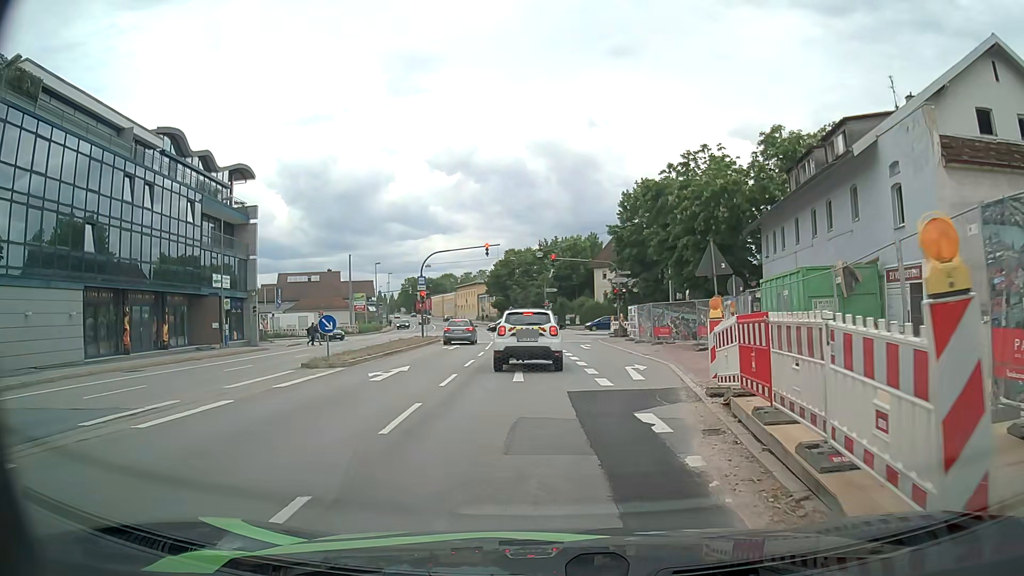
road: primary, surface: asphalt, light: Day
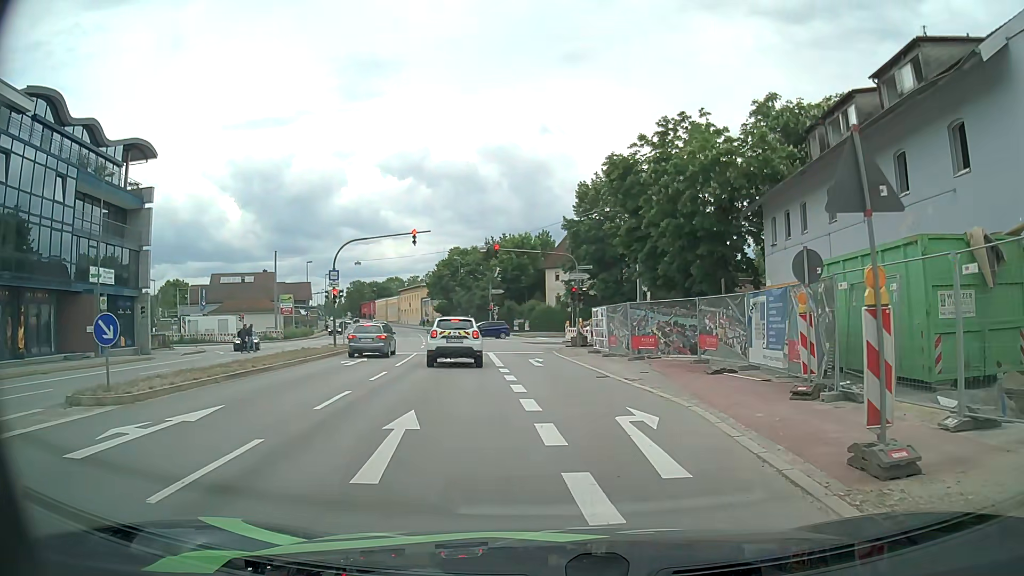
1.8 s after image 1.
(+0.4, +9.3) m; +4°
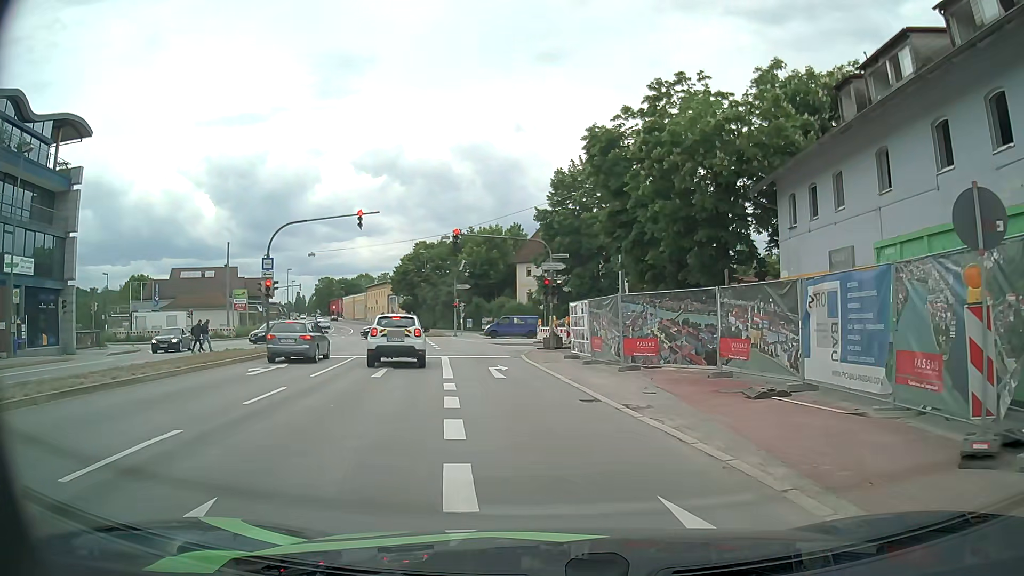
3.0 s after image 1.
(+0.1, +5.8) m; +2°
(0, +10) (-1, +20) (-2, +30) (-4, +40) (-3, +50) (+5, +56) (+15, +56) (+24, +54) (+33, +48) (+40, +42) m
